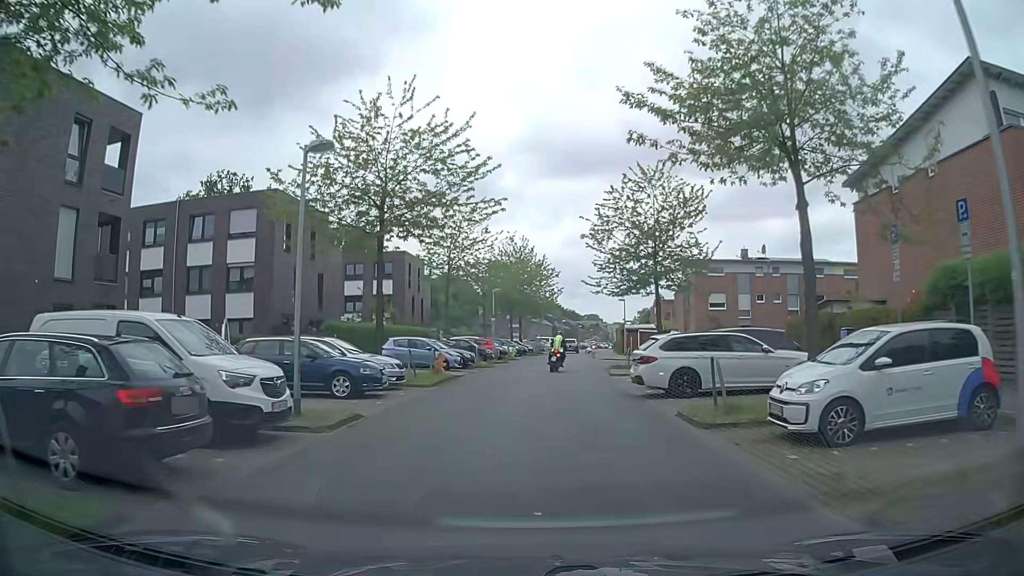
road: residential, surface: asphalt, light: Day
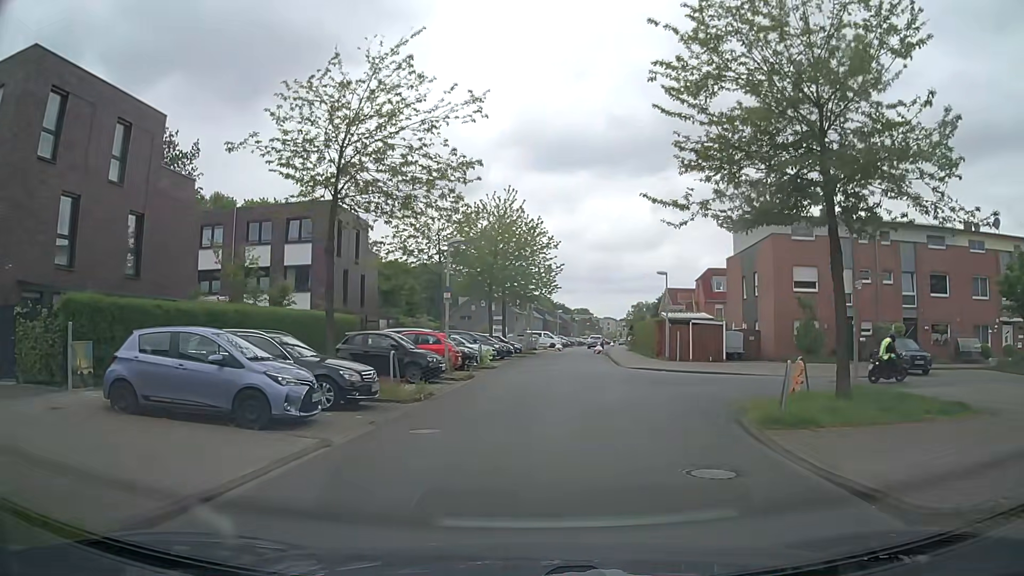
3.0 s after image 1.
(+0.2, +20.6) m; +1°
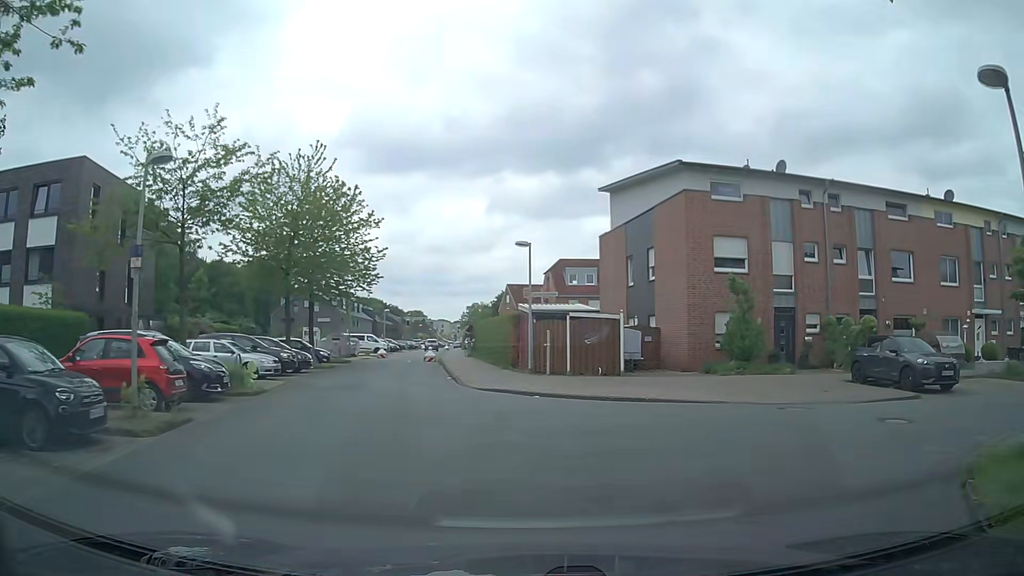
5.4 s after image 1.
(+0.9, +11.6) m; +13°
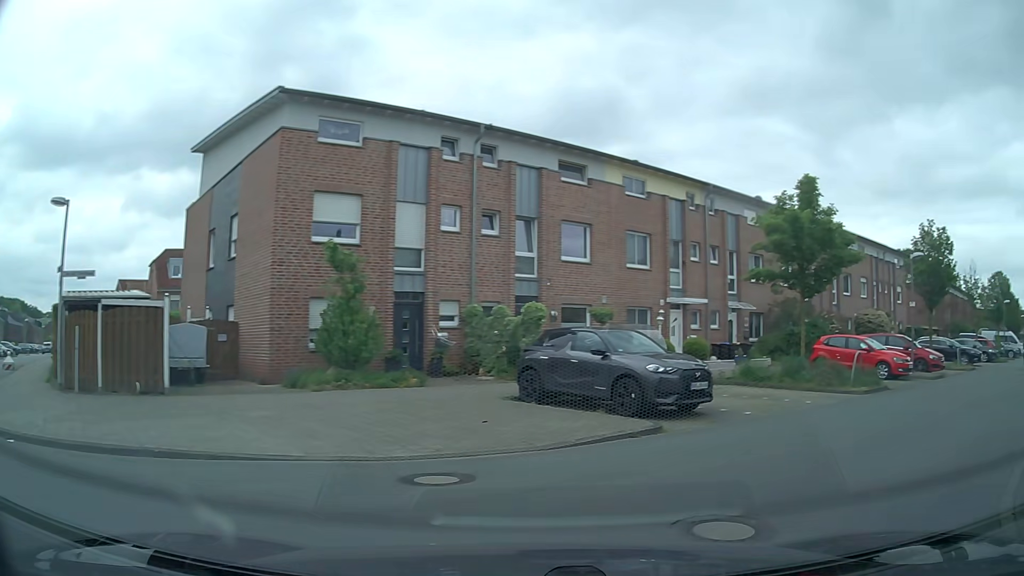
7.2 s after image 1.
(+1.9, +7.4) m; +32°
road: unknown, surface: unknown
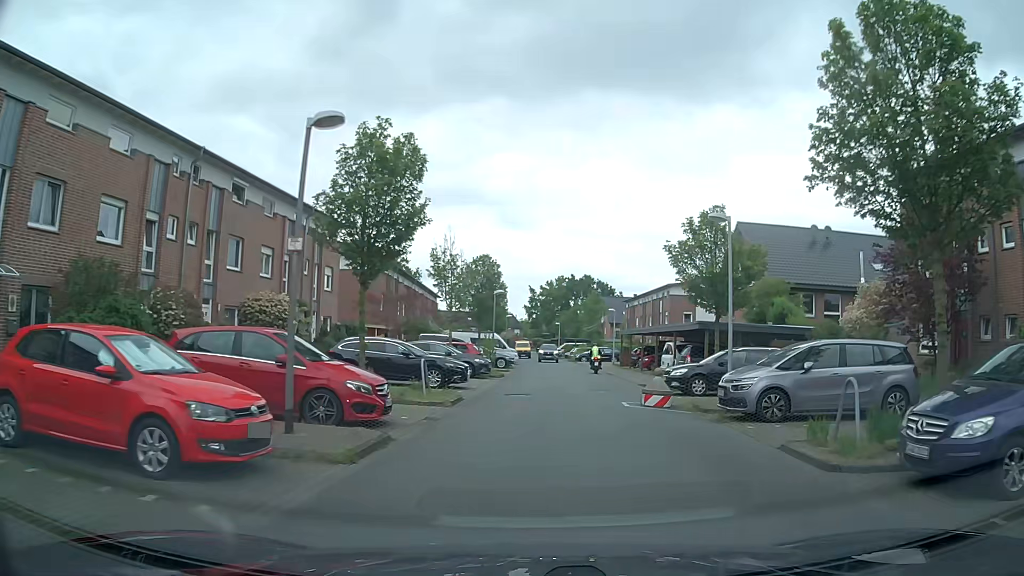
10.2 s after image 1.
(+9.2, +14.3) m; +48°
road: residential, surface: asphalt
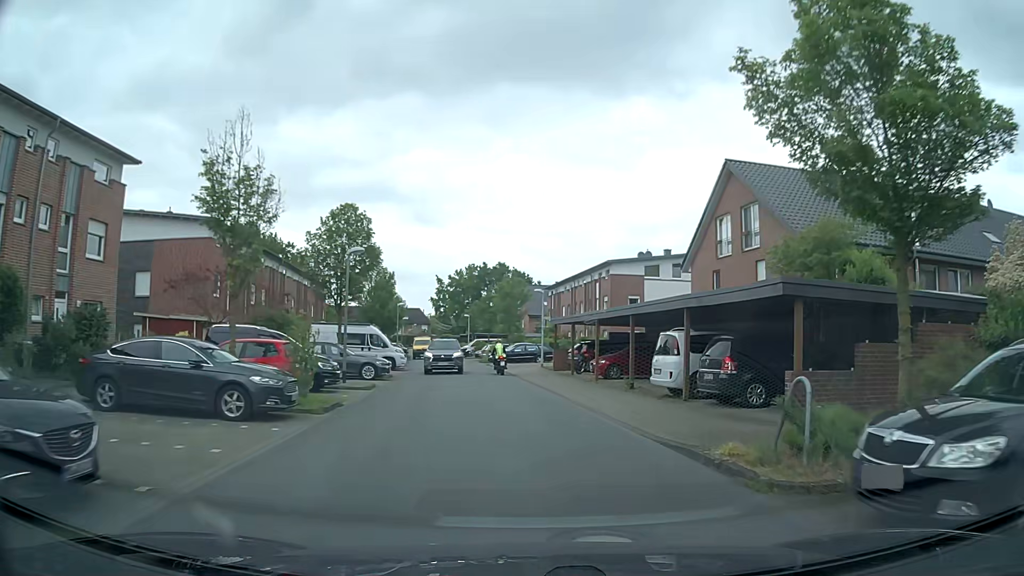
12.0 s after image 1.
(+0.9, +16.8) m; +7°
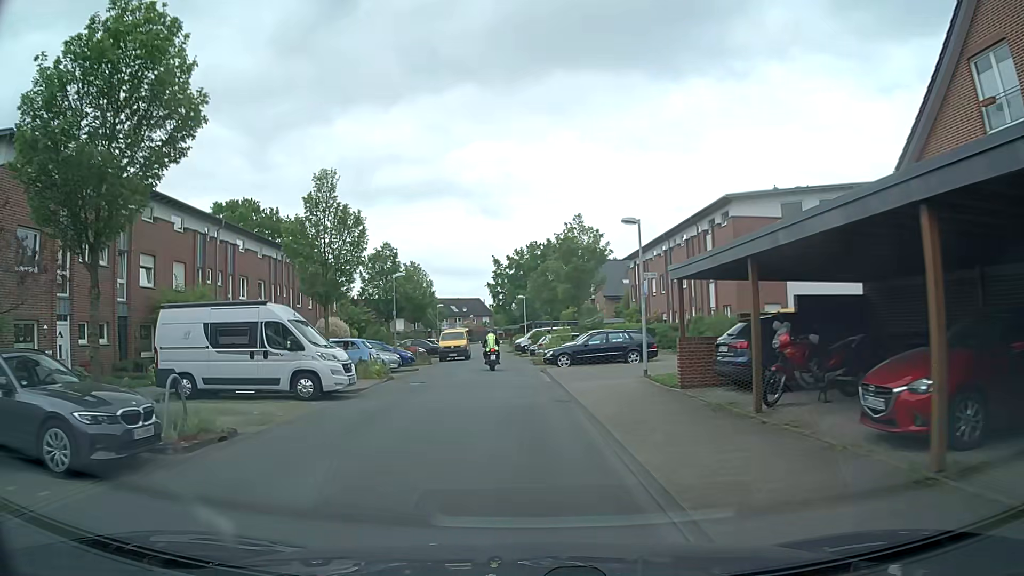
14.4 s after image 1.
(0.0, +20.6) m; -5°
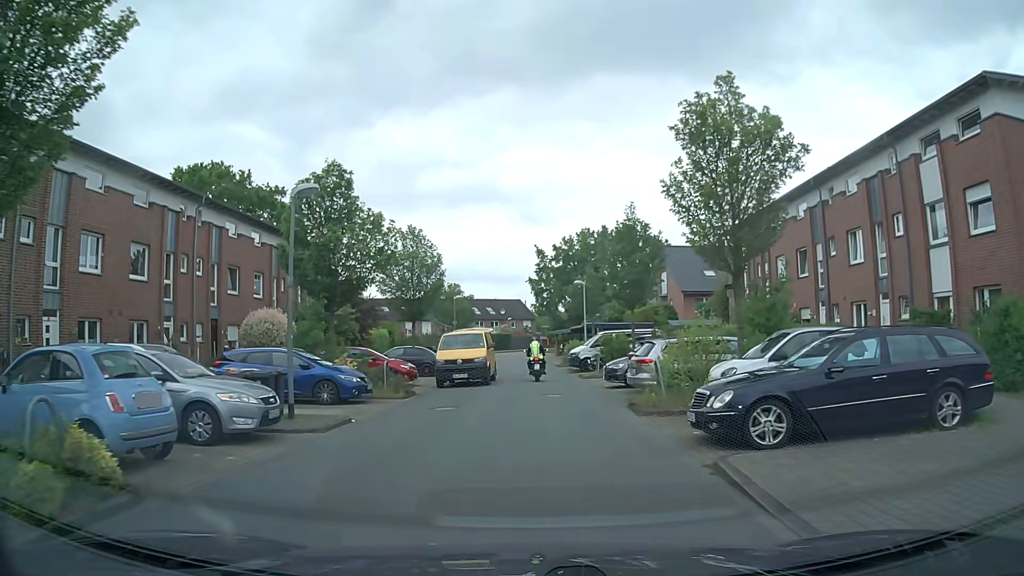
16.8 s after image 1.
(-1.0, +19.7) m; -3°
(0, +10) (0, +20) (0, +30) (0, +40) (-1, +50) (-1, +60) (-2, +70) (-3, +80) (-2, +90) (+2, +99) m
